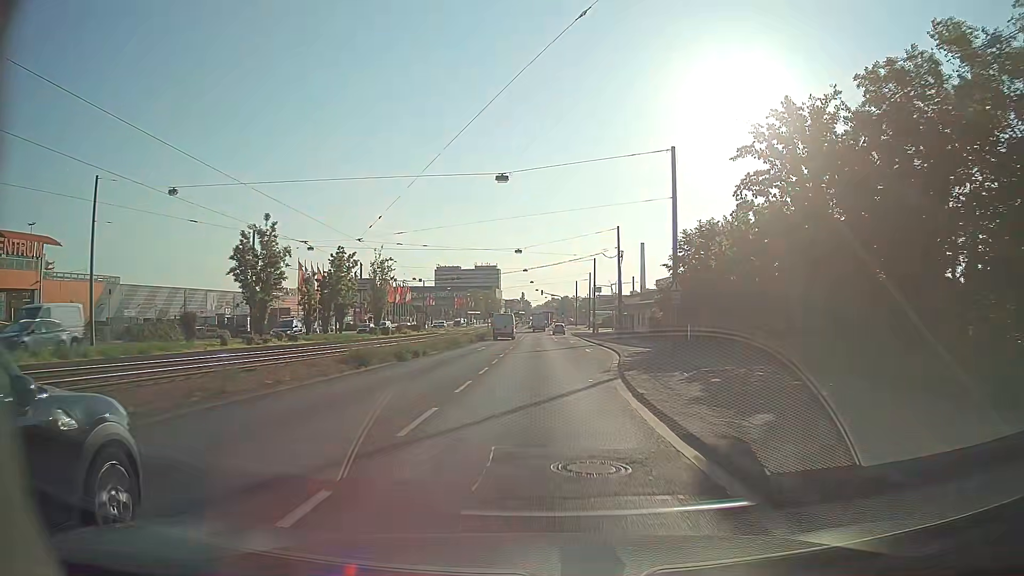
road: primary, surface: asphalt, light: Day
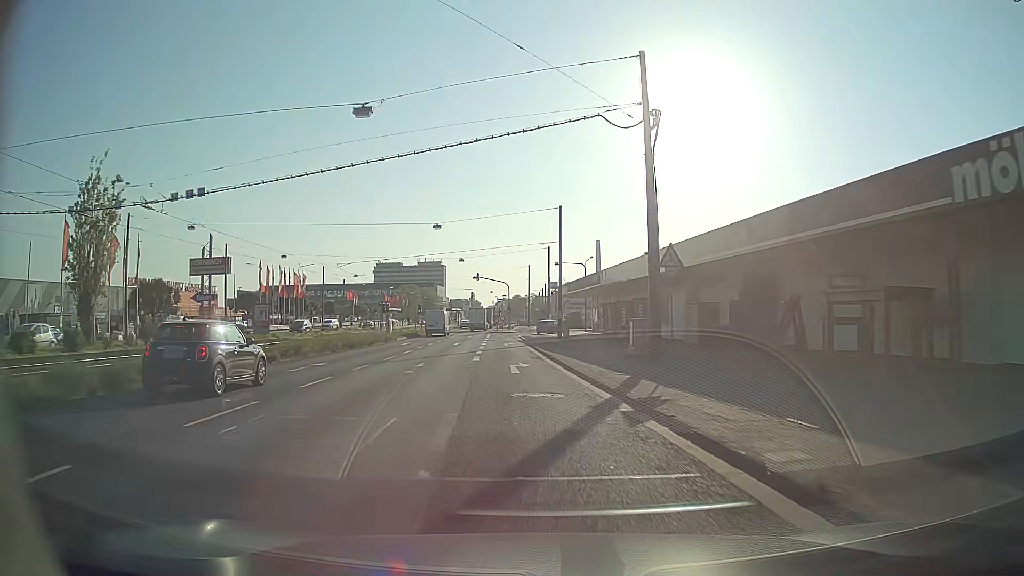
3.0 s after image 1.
(+2.2, +41.6) m; +4°
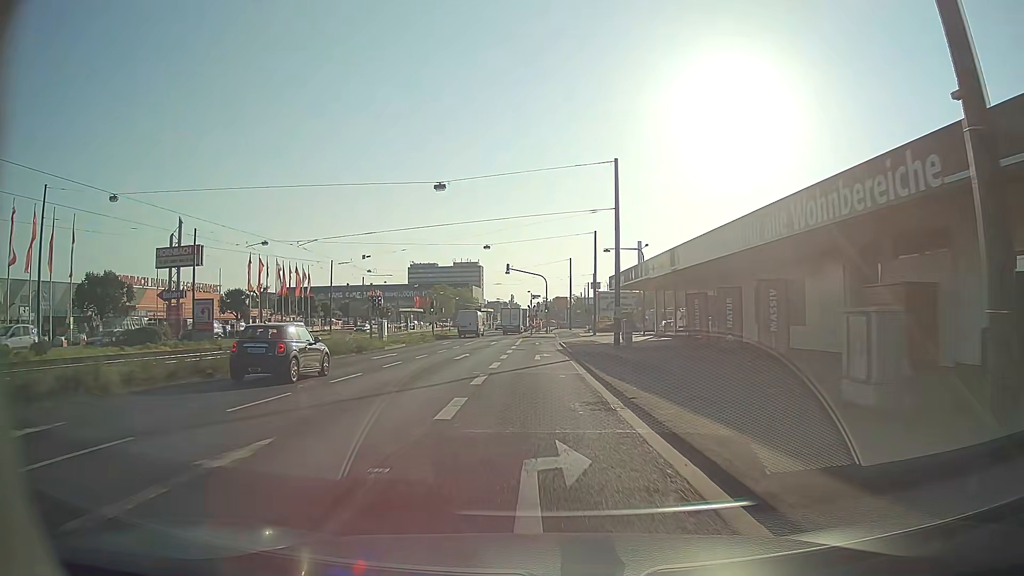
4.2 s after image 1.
(-0.4, +16.2) m; -3°
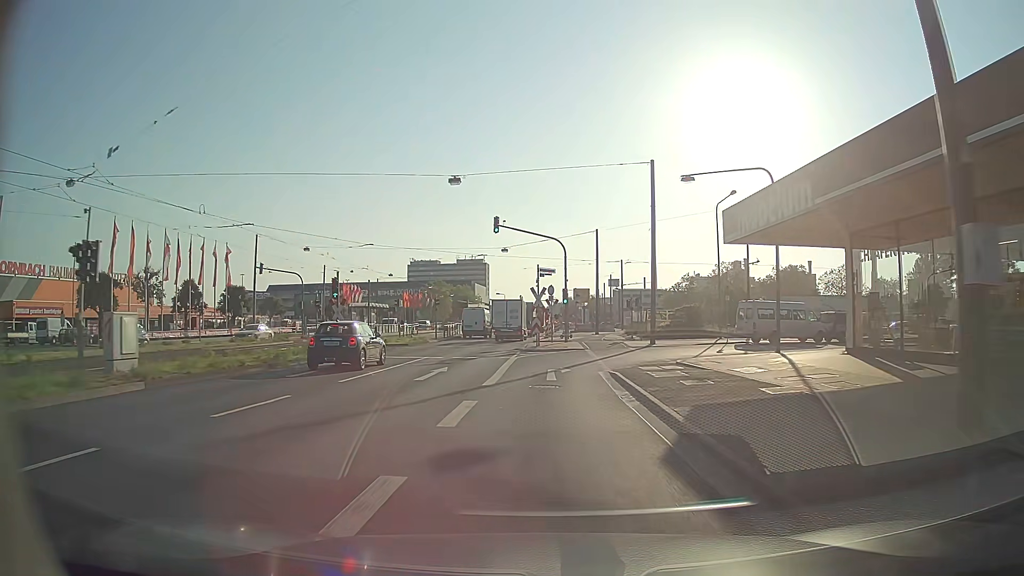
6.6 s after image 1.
(-0.4, +31.1) m; -1°
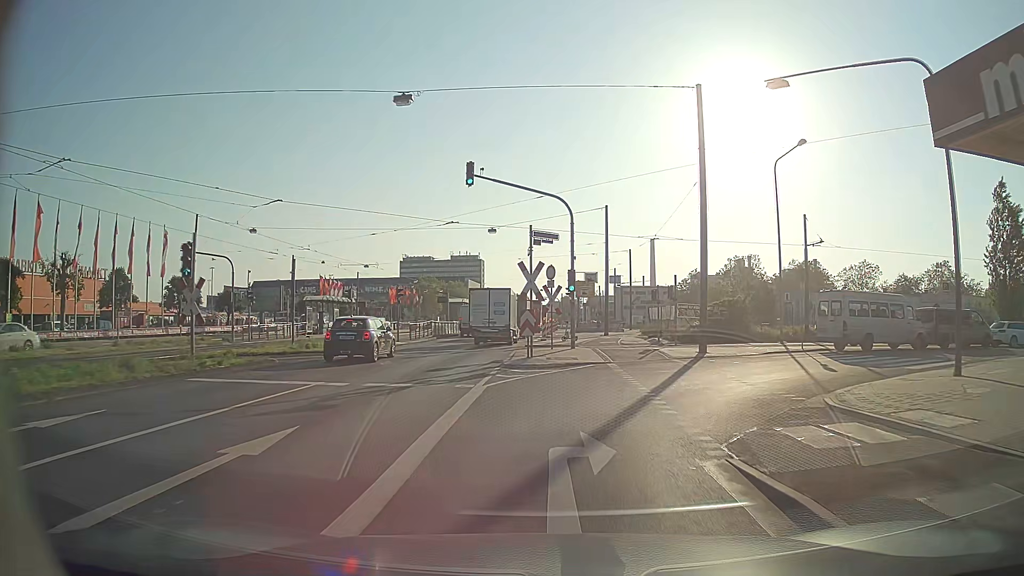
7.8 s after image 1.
(0.0, +12.7) m; 0°
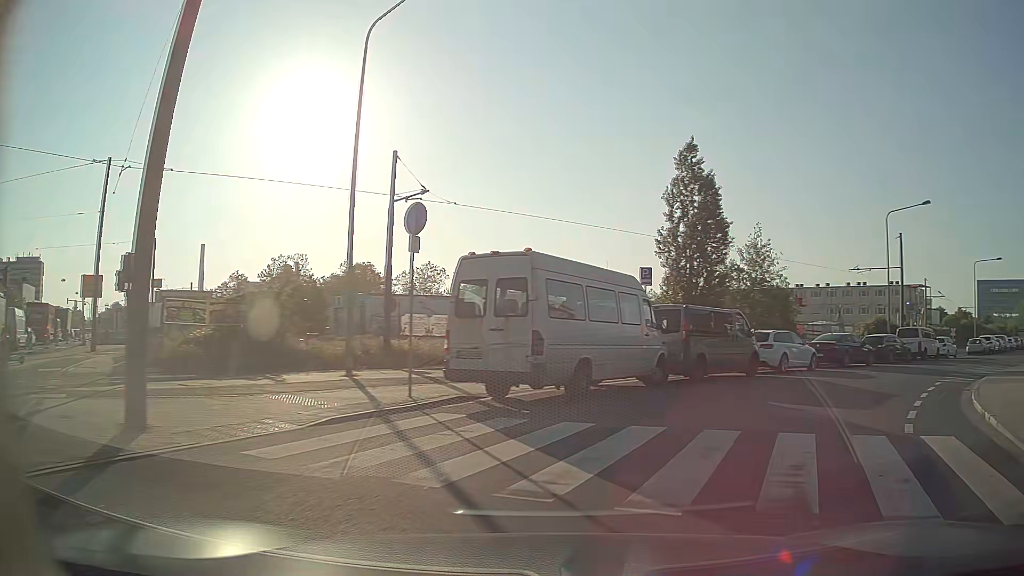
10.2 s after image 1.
(+4.4, +16.9) m; +39°
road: unclassified
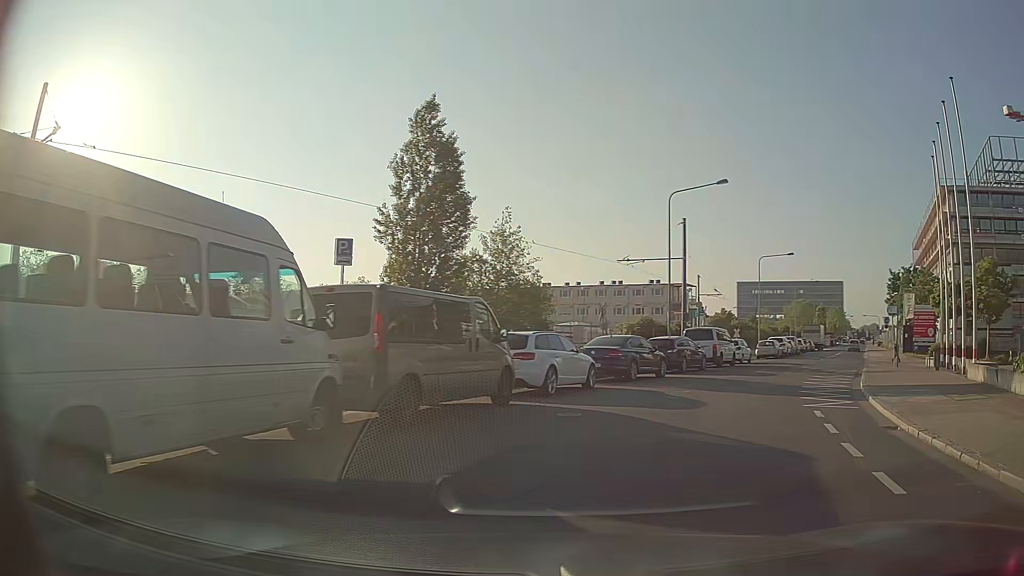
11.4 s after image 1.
(+1.4, +7.7) m; +21°
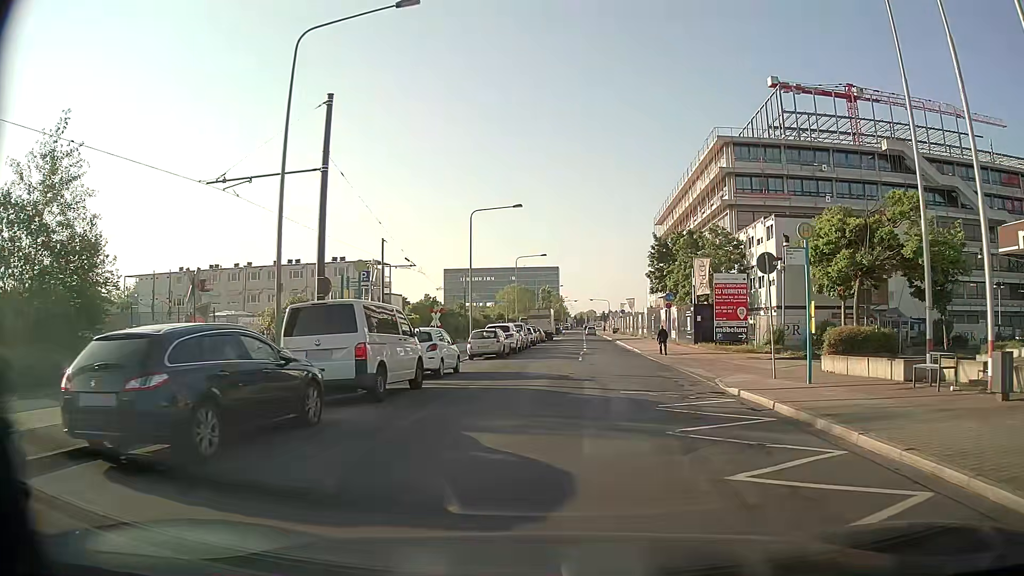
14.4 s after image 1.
(+5.4, +19.6) m; +25°
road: primary
